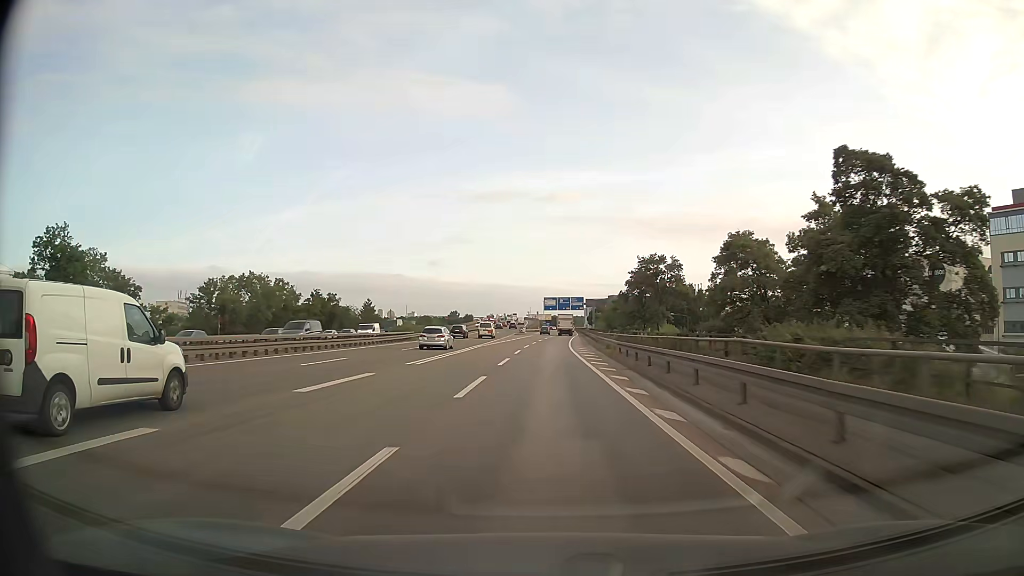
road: motorway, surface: asphalt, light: Day
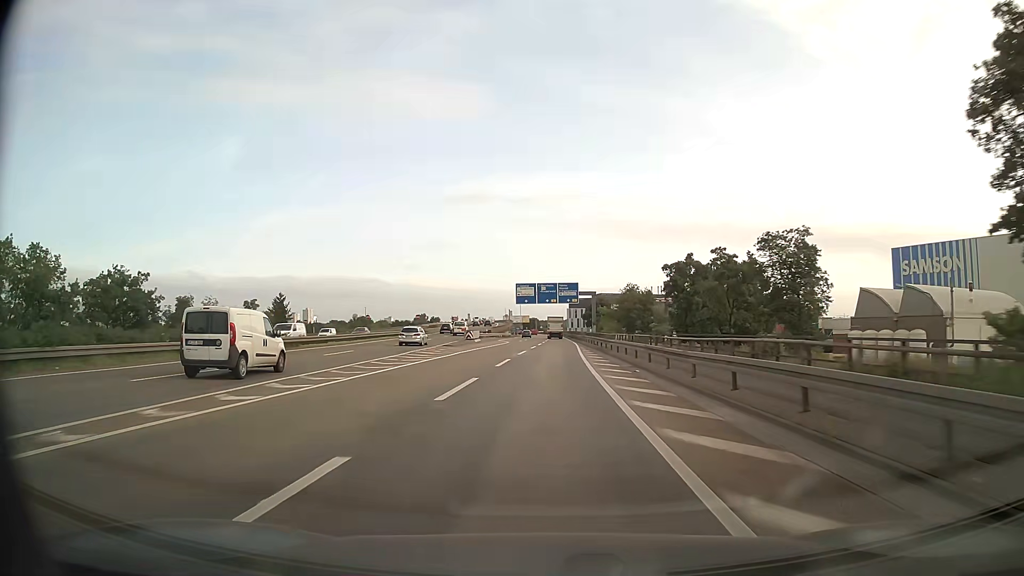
(+1.1, +61.6) m; +2°
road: motorway_link
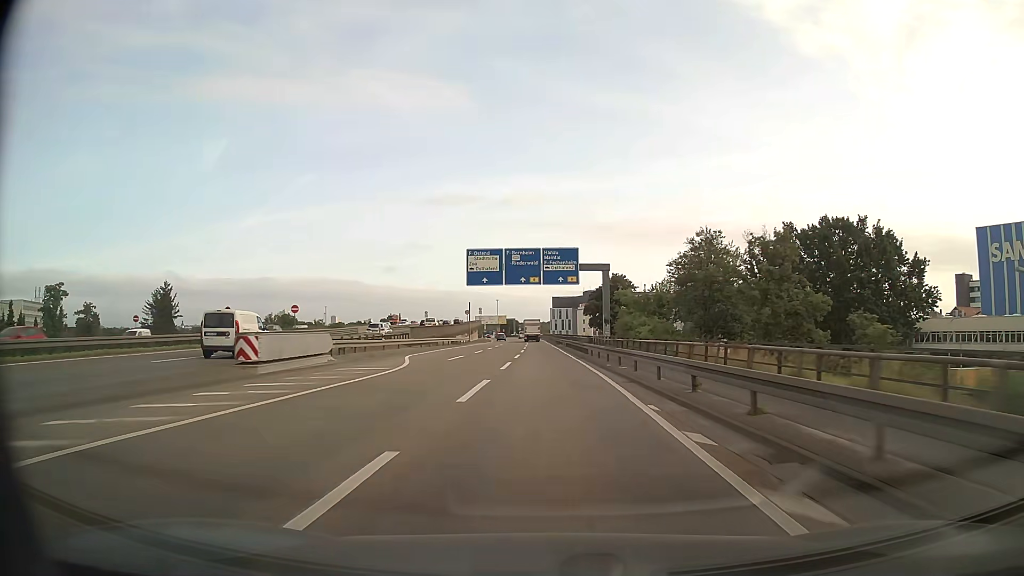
(+0.8, +47.7) m; +2°
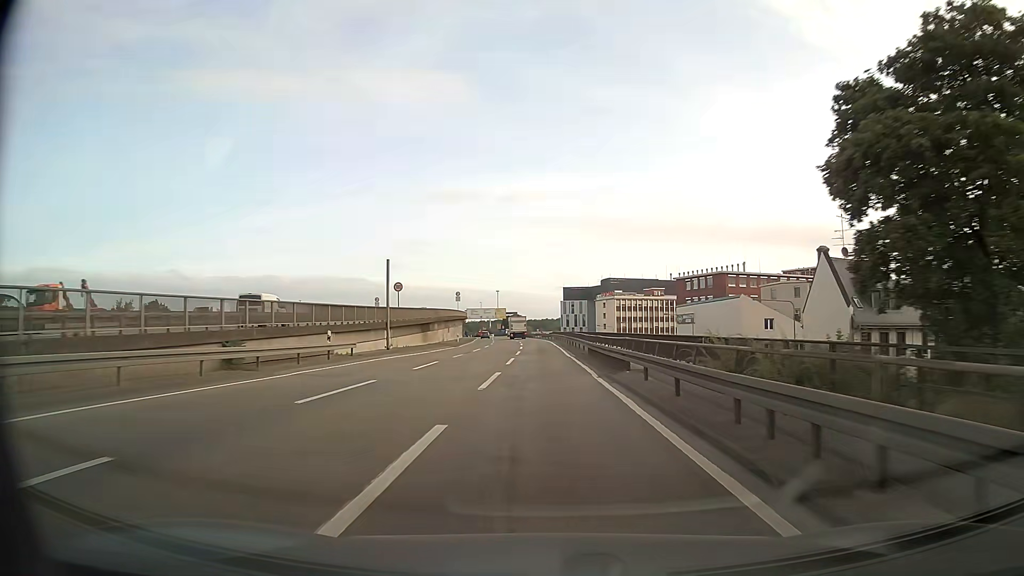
(-0.5, +57.5) m; -1°
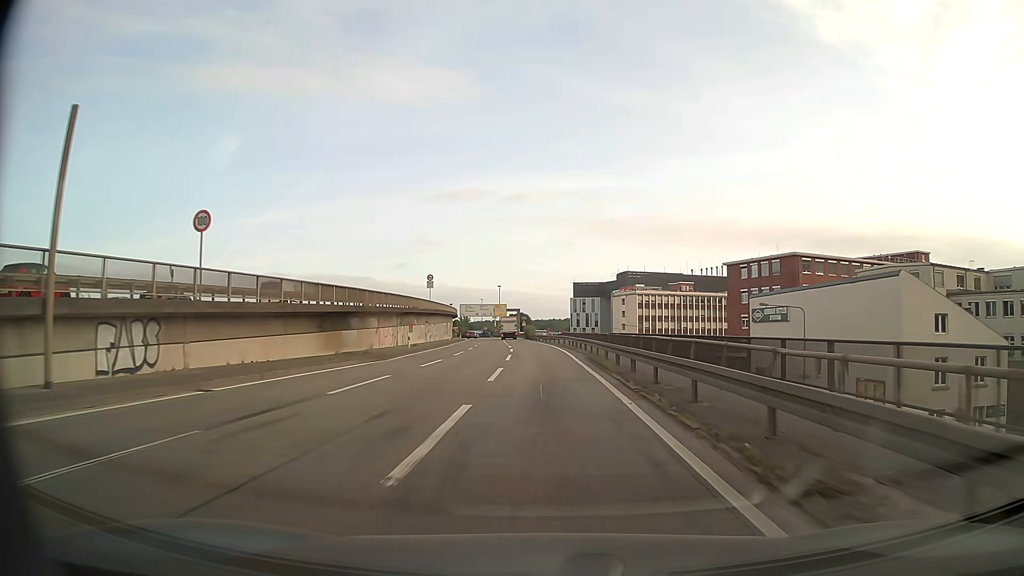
(-0.1, +33.4) m; -1°
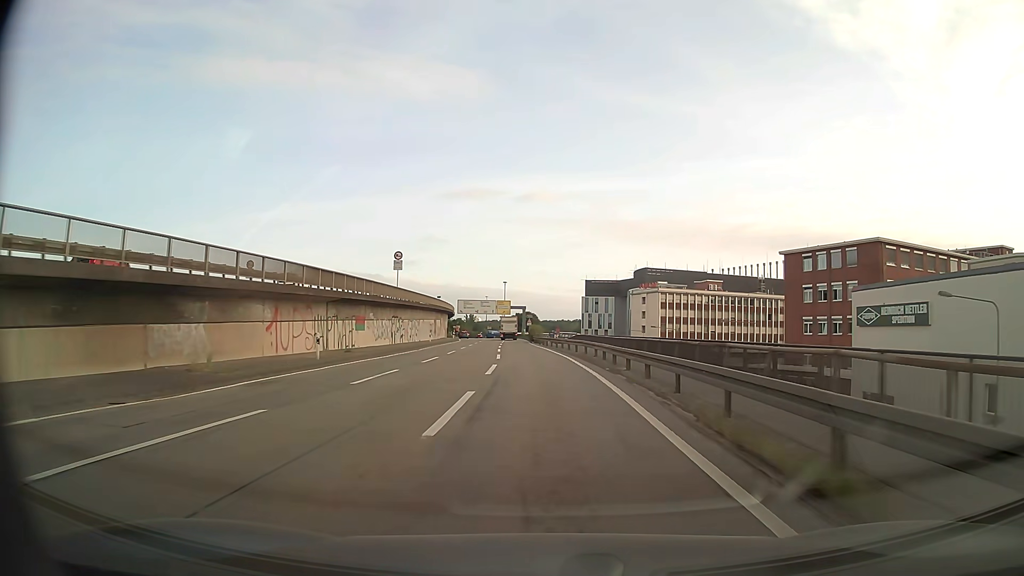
(-0.1, +21.7) m; -1°
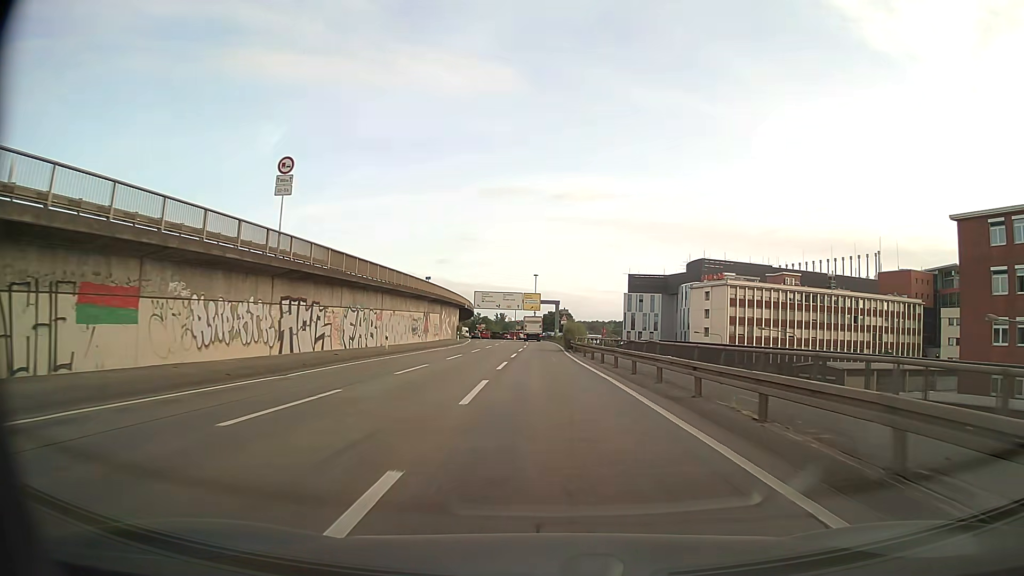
(-0.9, +31.9) m; -3°
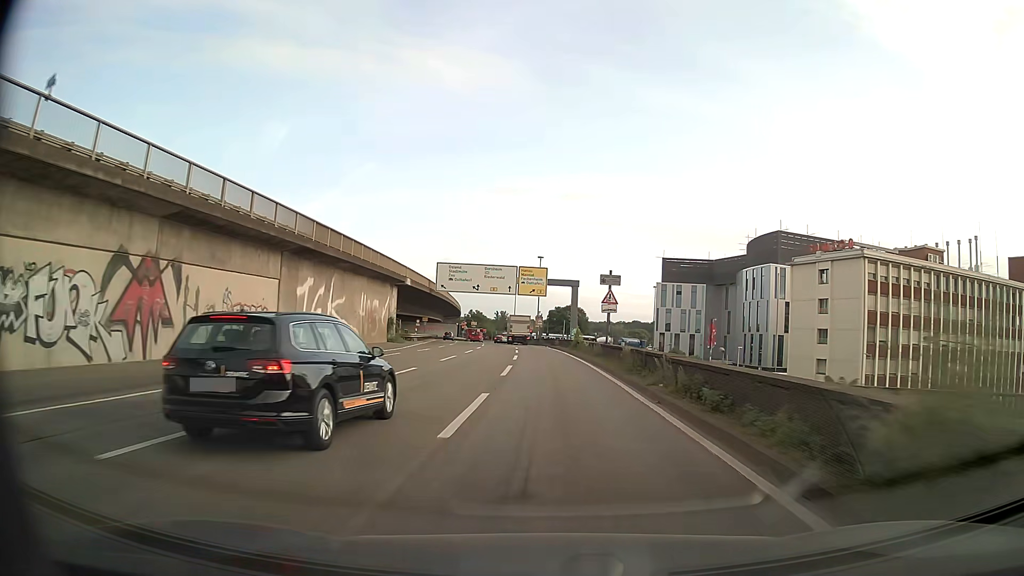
(-0.4, +51.2) m; 0°
(0, +10) (0, +20) (0, +30) (0, +40) (-1, +50) (-1, +60) (-2, +70) (-2, +80) (-3, +90) (-4, +100) m
